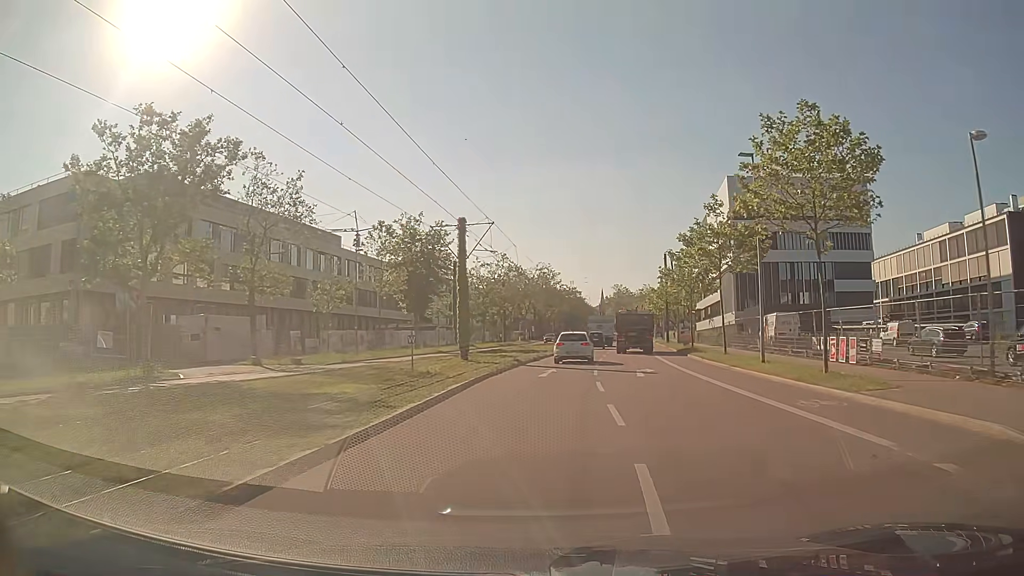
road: secondary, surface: asphalt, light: Day
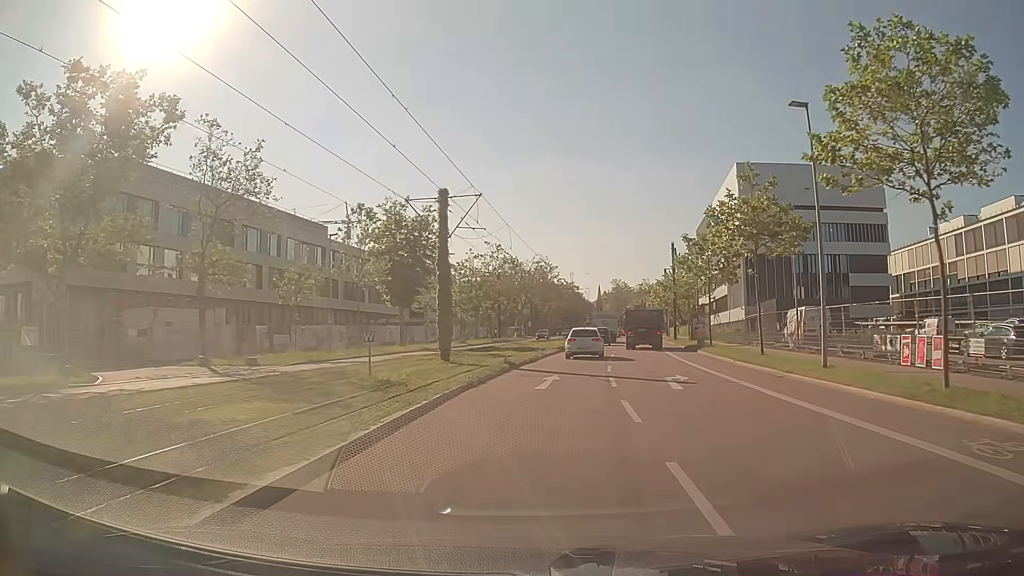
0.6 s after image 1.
(0.0, +6.1) m; 0°
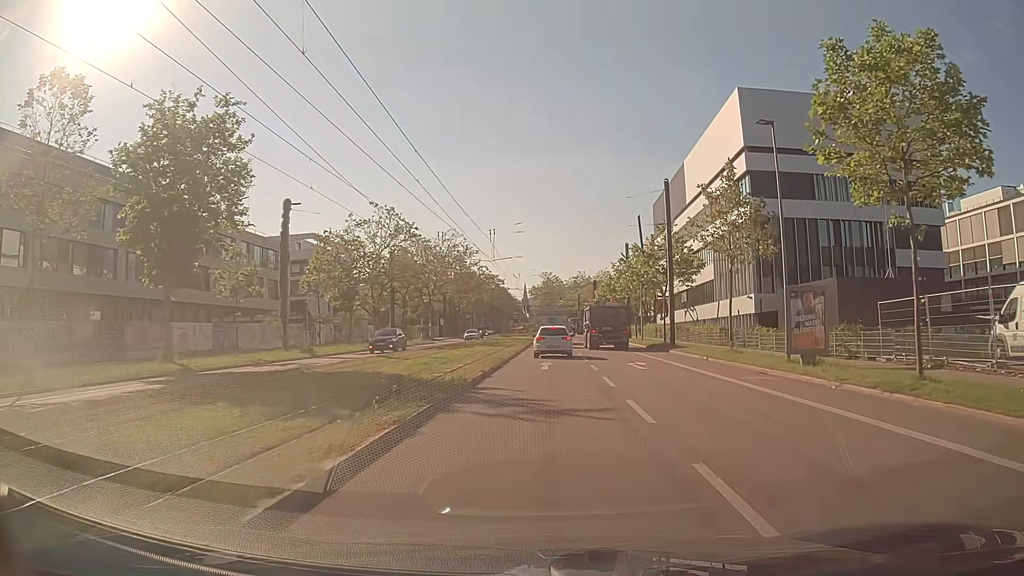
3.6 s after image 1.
(+1.9, +30.5) m; +6°
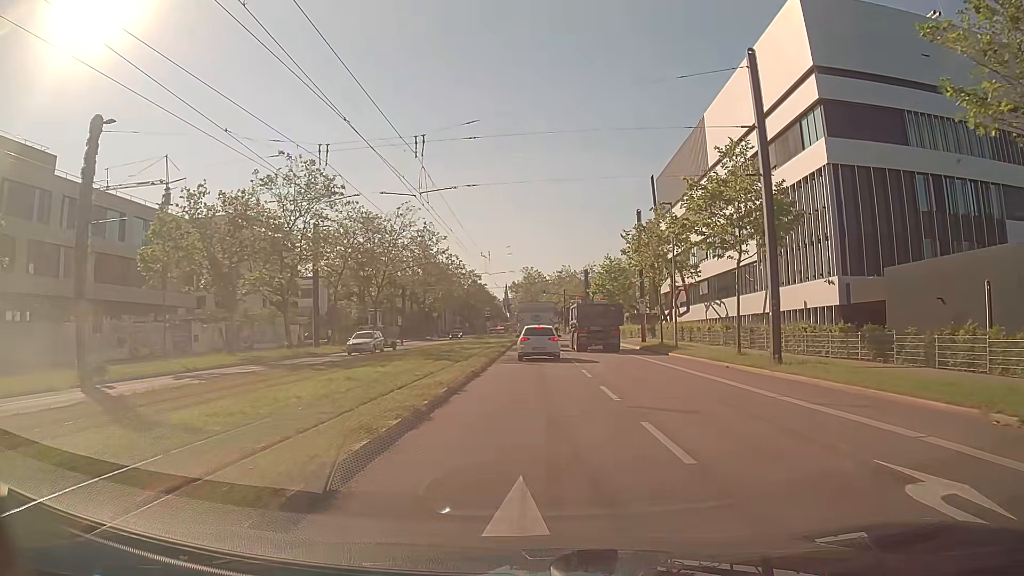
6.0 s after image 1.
(+0.4, +20.8) m; +2°
